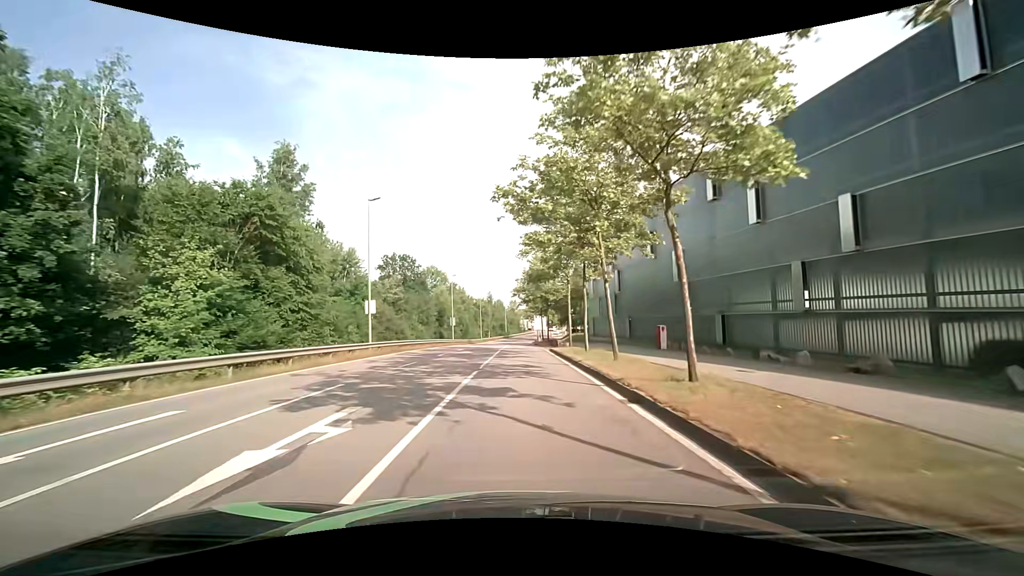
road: secondary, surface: asphalt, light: Day
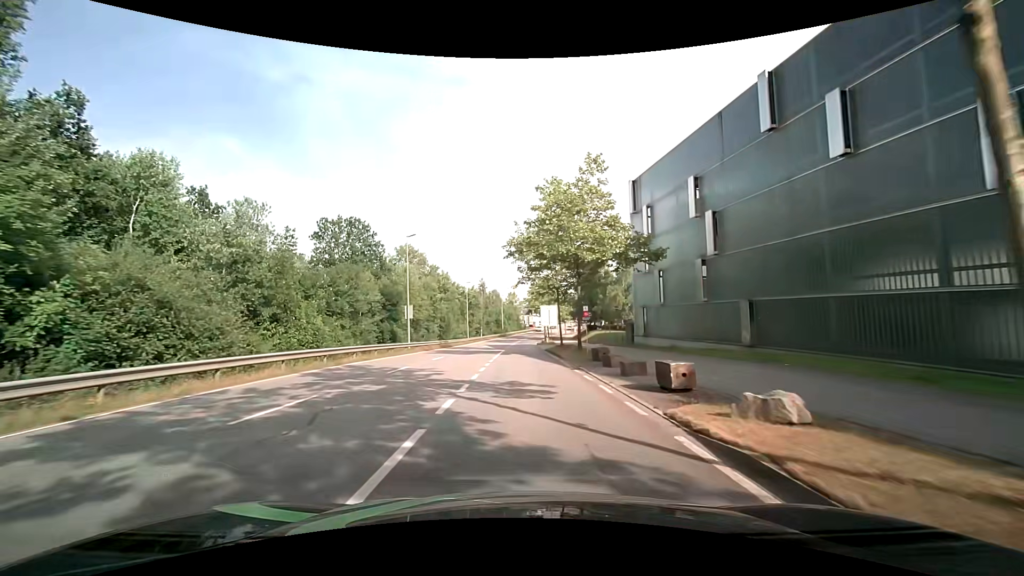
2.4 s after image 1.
(-0.1, +28.7) m; 0°
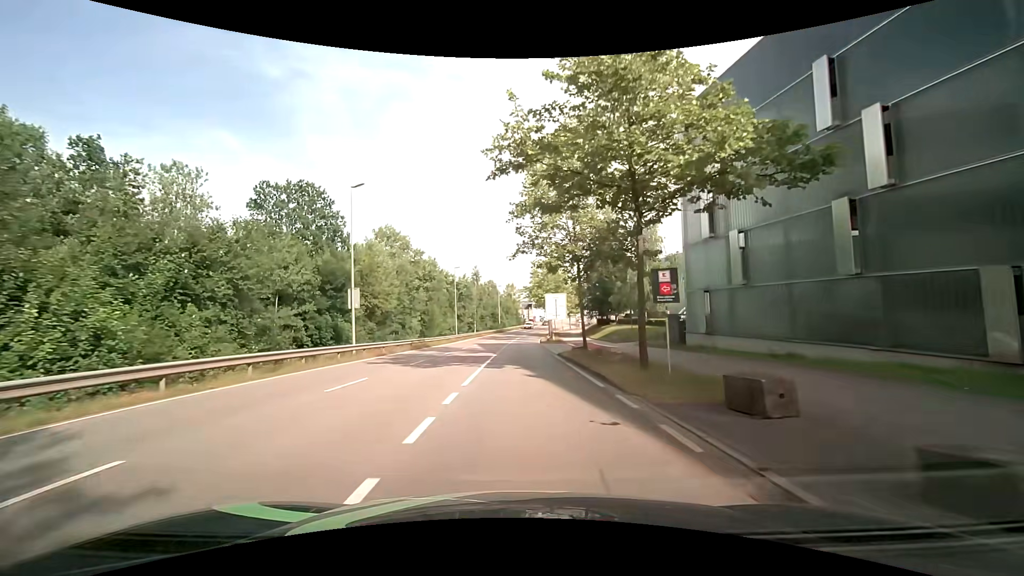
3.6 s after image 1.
(+0.1, +14.2) m; +1°
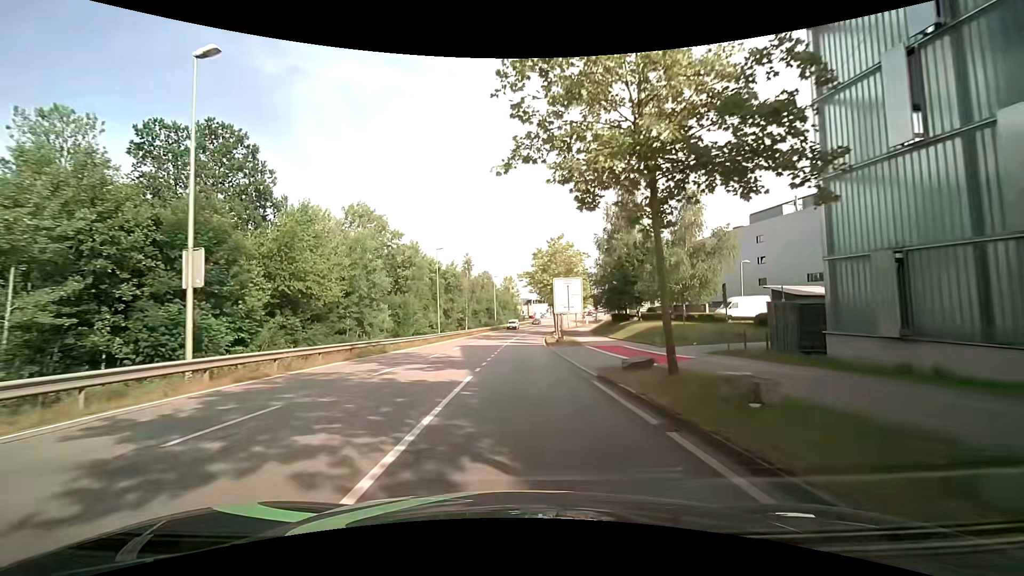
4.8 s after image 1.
(-0.1, +14.2) m; 0°
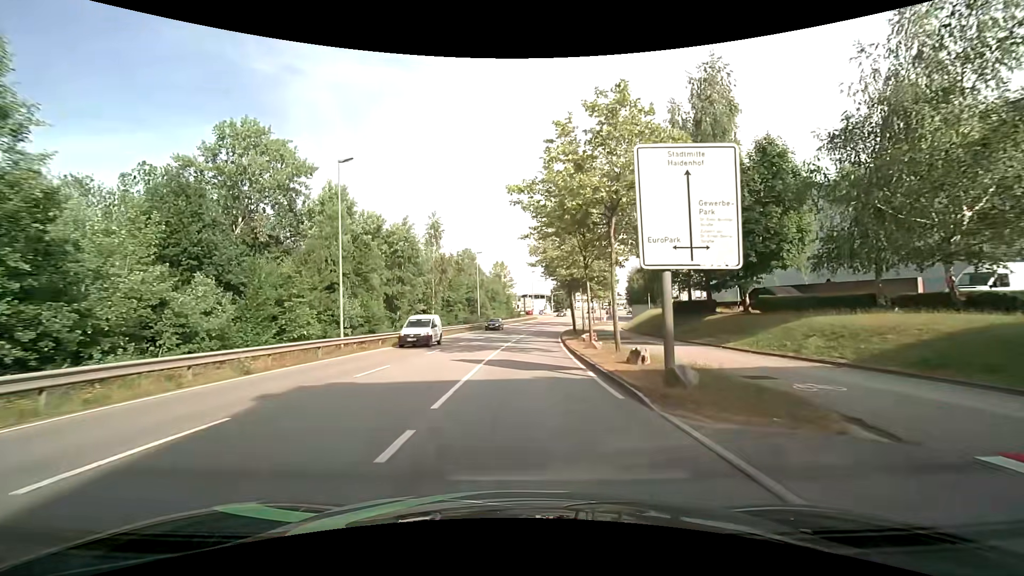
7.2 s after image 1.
(+0.1, +28.8) m; +1°
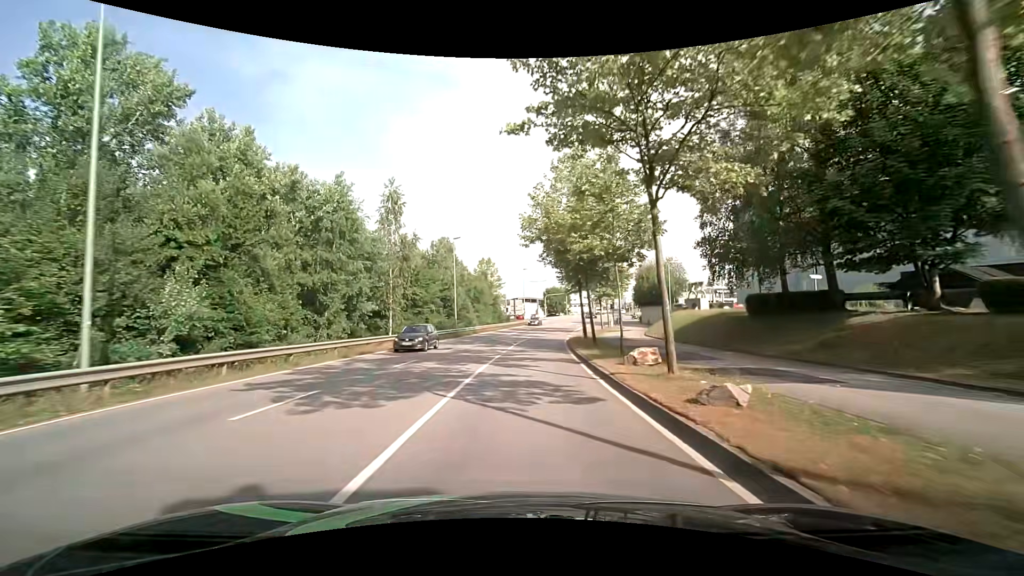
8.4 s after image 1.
(+0.1, +14.6) m; +1°
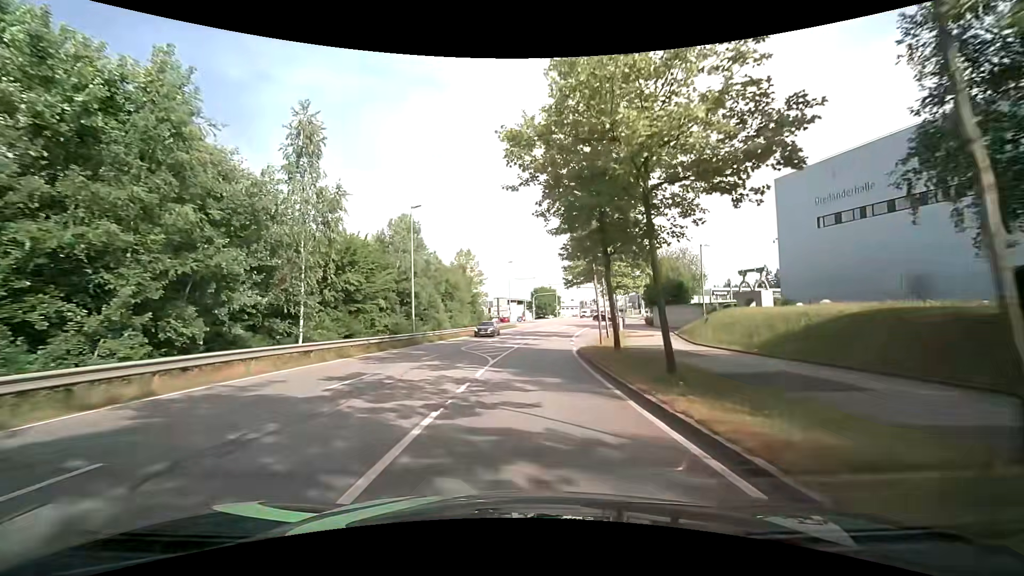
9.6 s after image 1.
(+0.2, +14.5) m; +2°
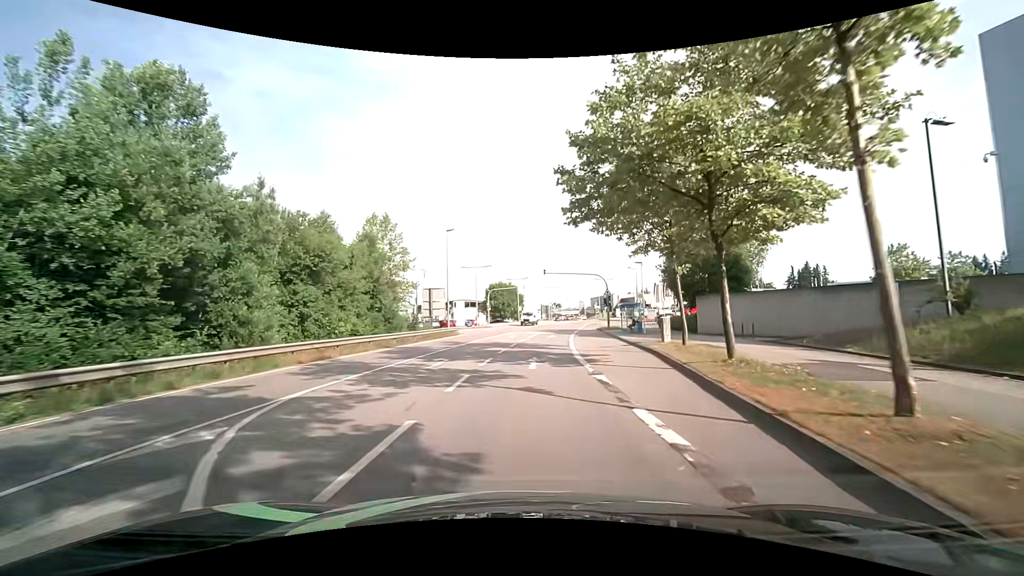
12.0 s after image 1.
(+1.2, +28.4) m; +6°
(0, +10) (0, +20) (+1, +30) (+2, +40) (+3, +50) (+5, +60) (+6, +70) (+8, +79) (+10, +89) (+11, +99) m
